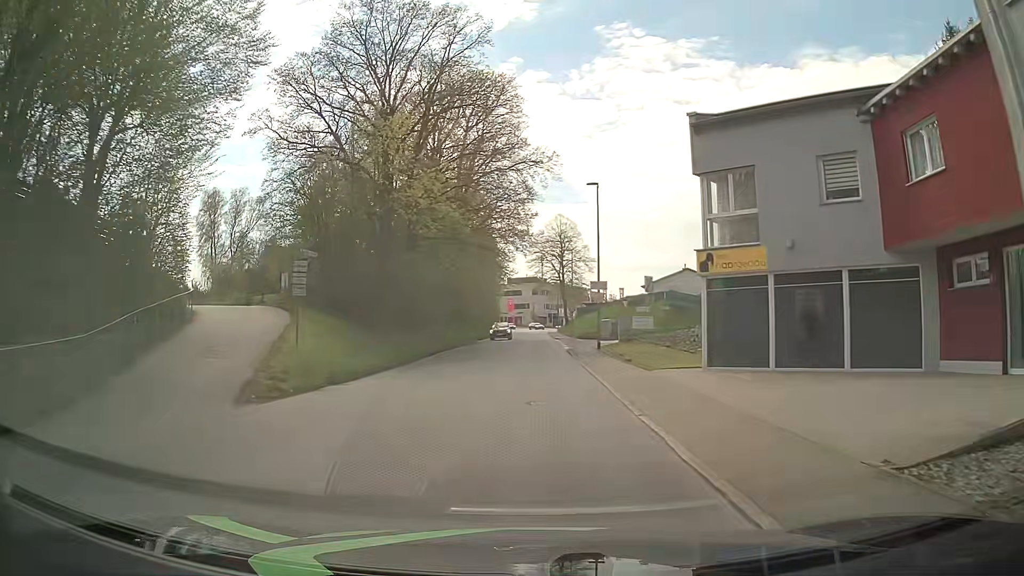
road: tertiary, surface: asphalt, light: Day
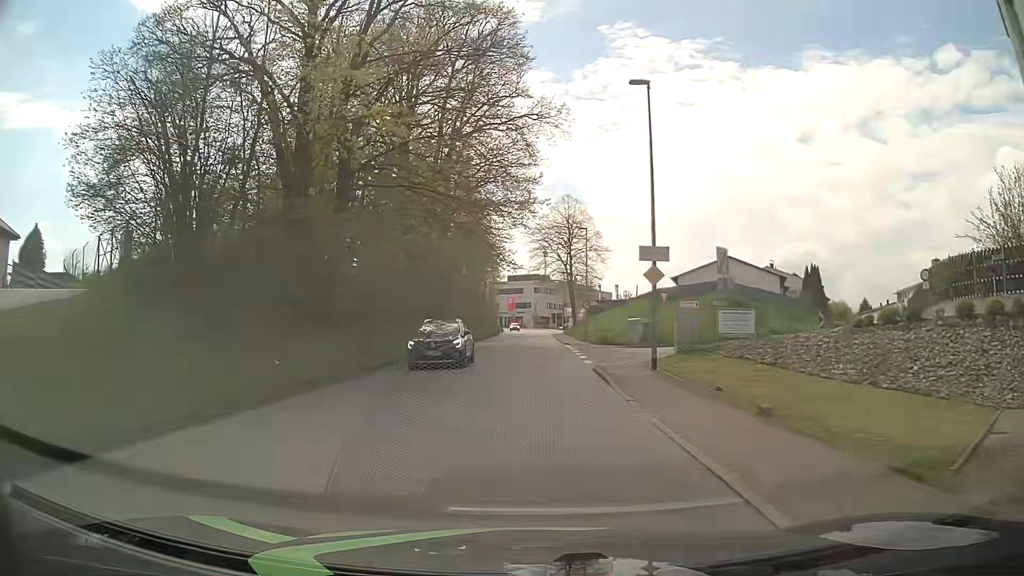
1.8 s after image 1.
(-0.2, +14.4) m; -1°
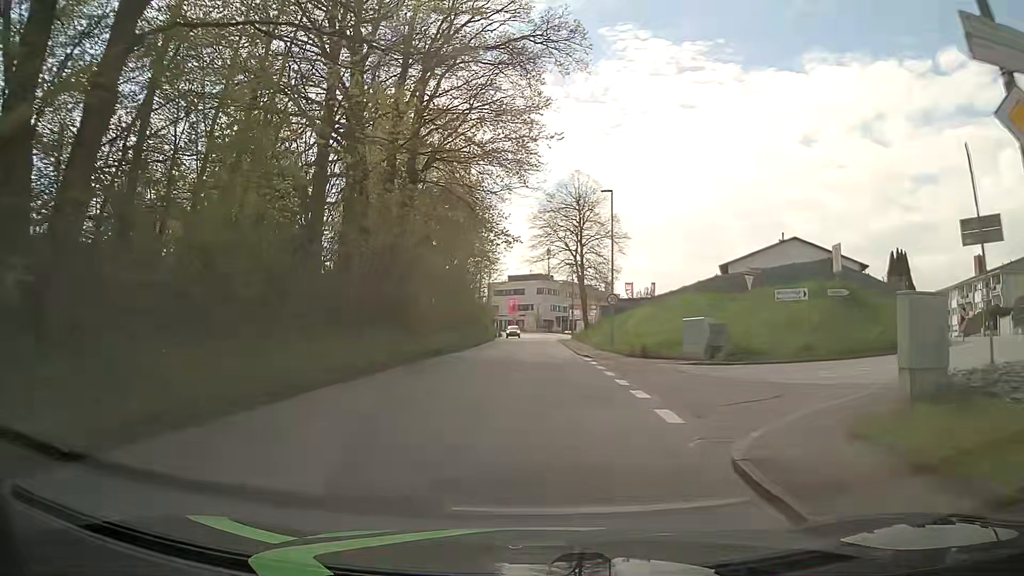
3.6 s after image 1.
(-0.1, +14.4) m; -1°
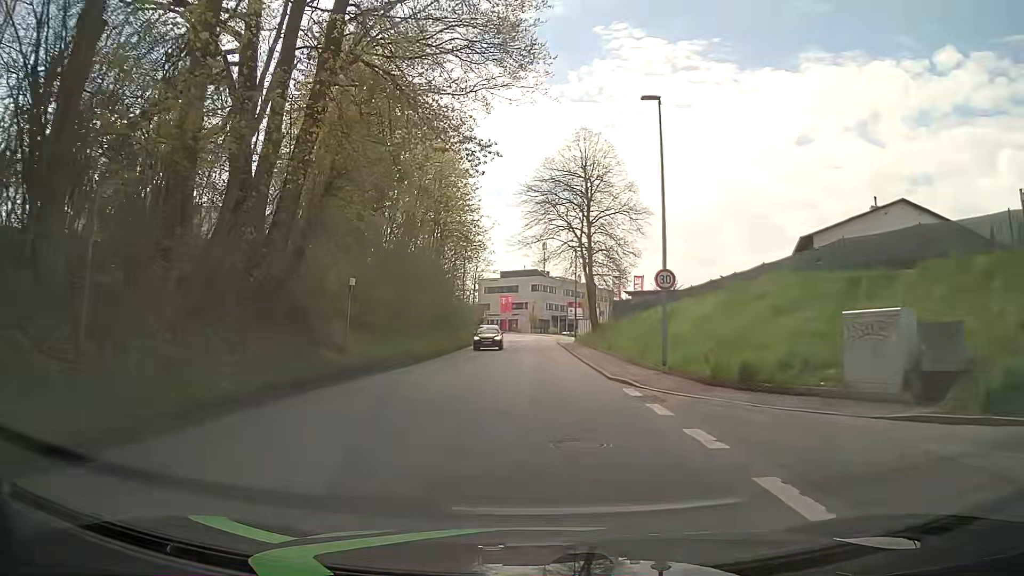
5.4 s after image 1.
(+0.2, +14.2) m; 0°
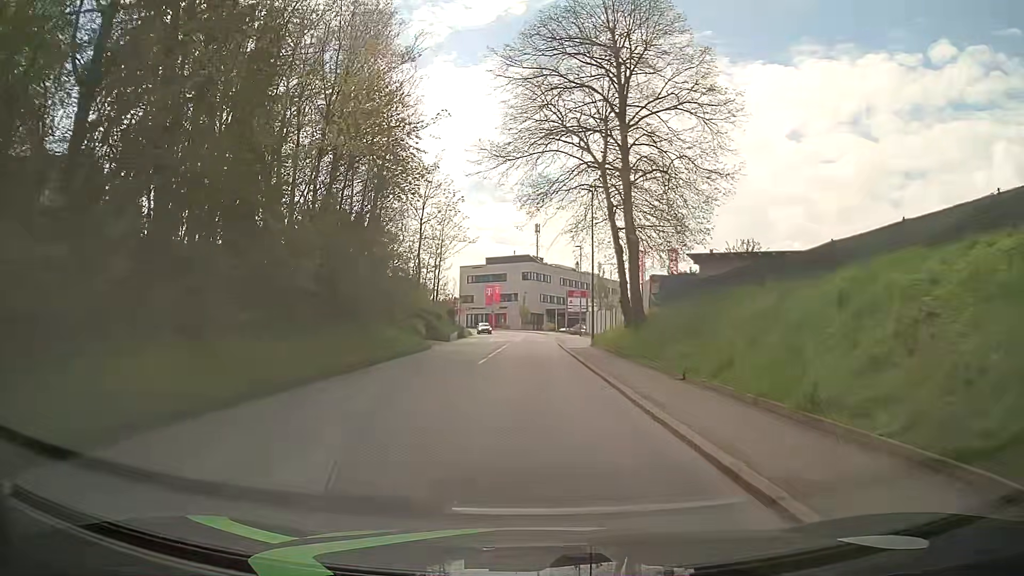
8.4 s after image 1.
(+0.6, +24.0) m; +1°
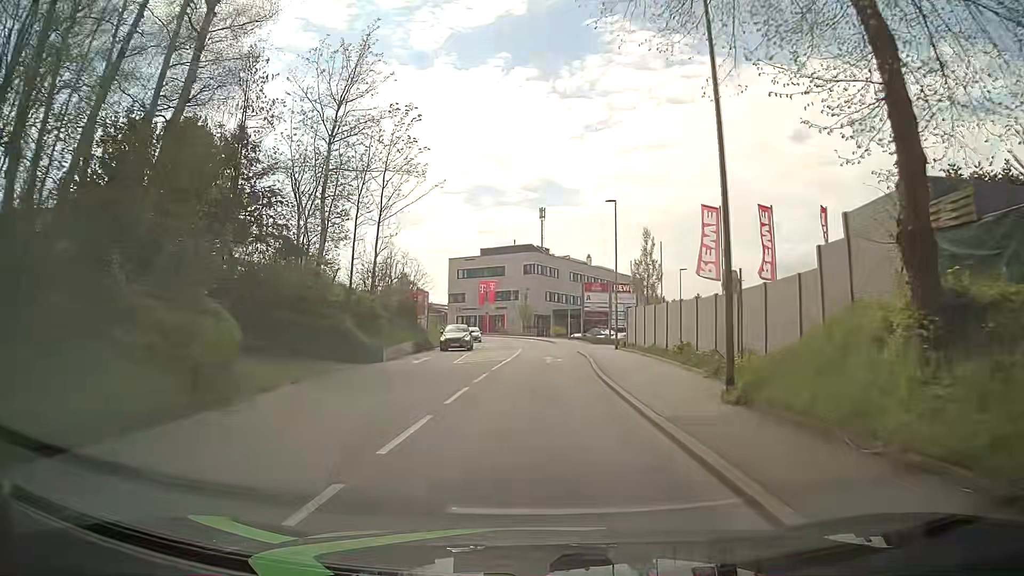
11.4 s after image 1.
(+0.2, +24.0) m; +1°
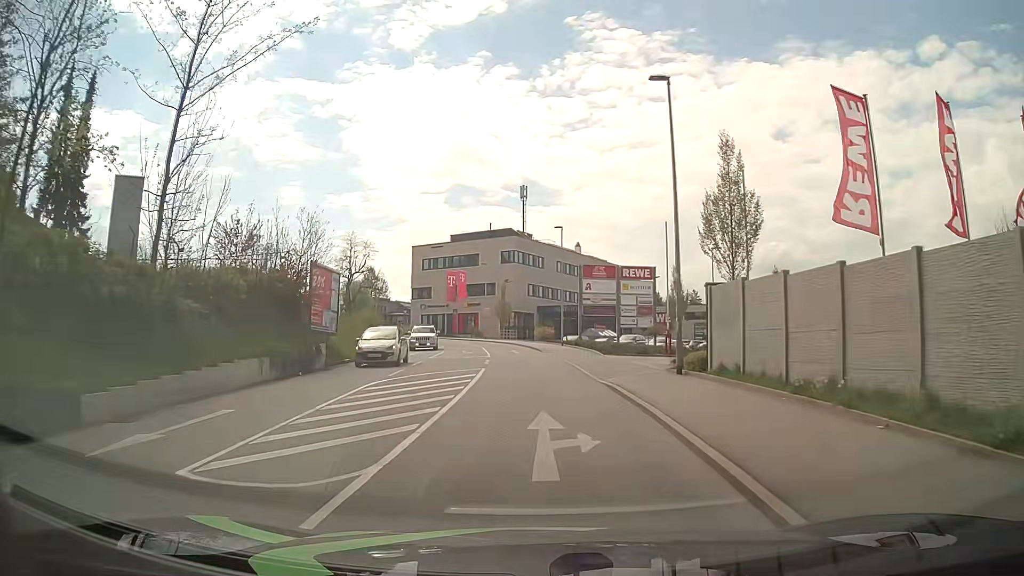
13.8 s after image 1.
(-0.1, +19.1) m; 0°
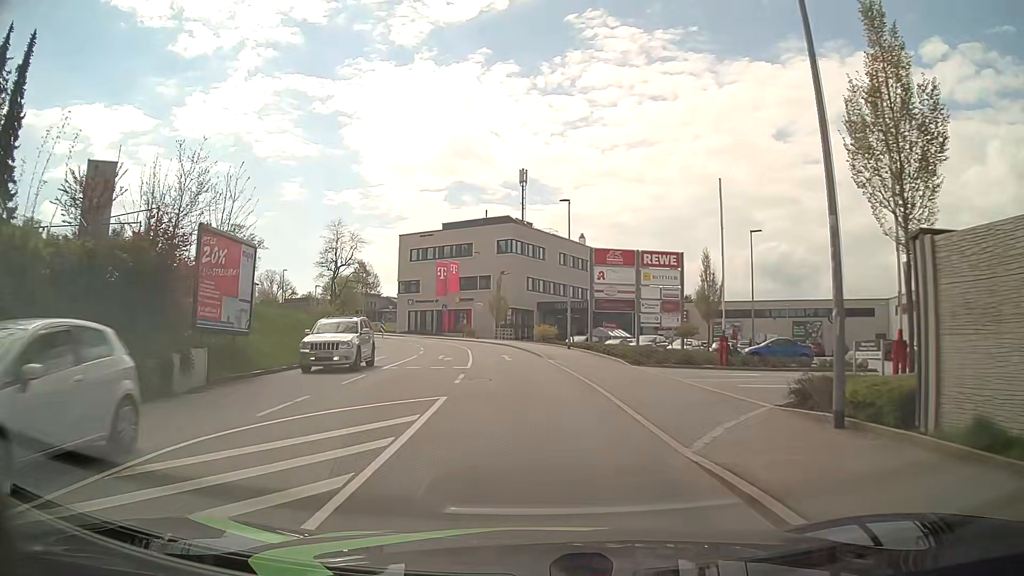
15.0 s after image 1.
(+0.2, +9.5) m; +2°
(0, +10) (-1, +20) (-2, +30) (-3, +40) (-5, +50) (-8, +59) (-12, +68) (-18, +77) (-23, +85) (-27, +94) m
